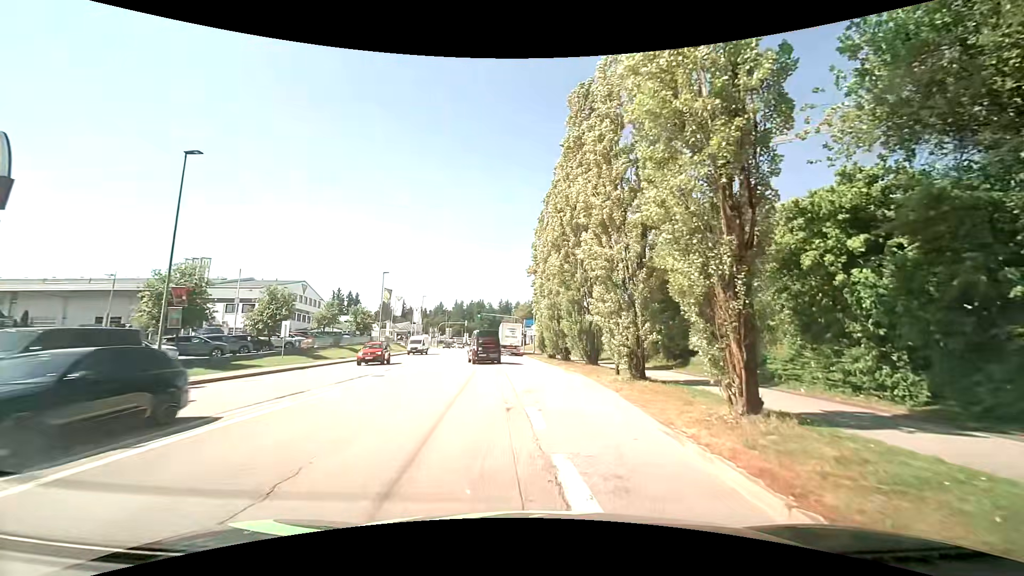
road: tertiary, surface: asphalt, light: Day
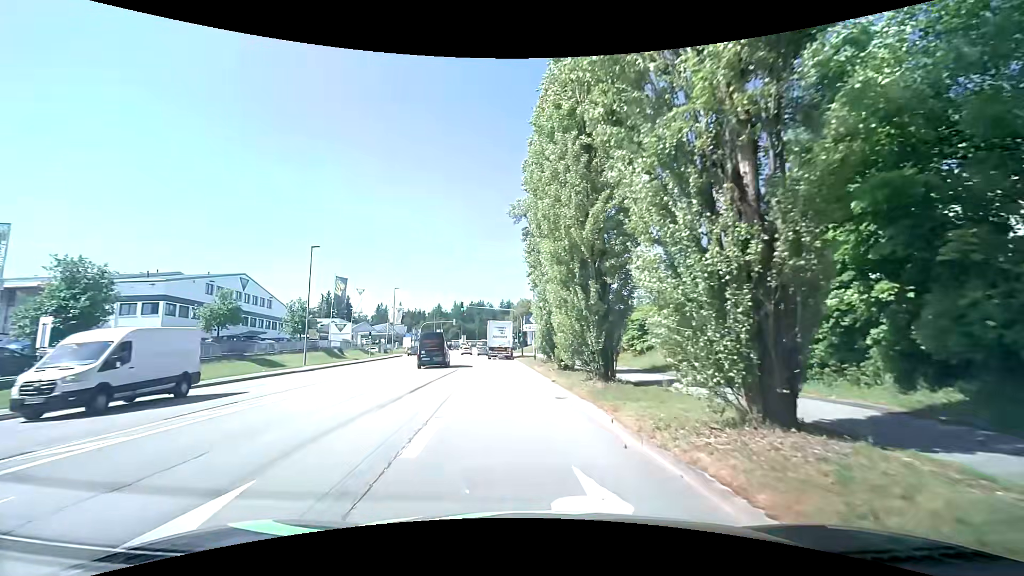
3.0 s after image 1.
(+0.6, +20.3) m; +2°
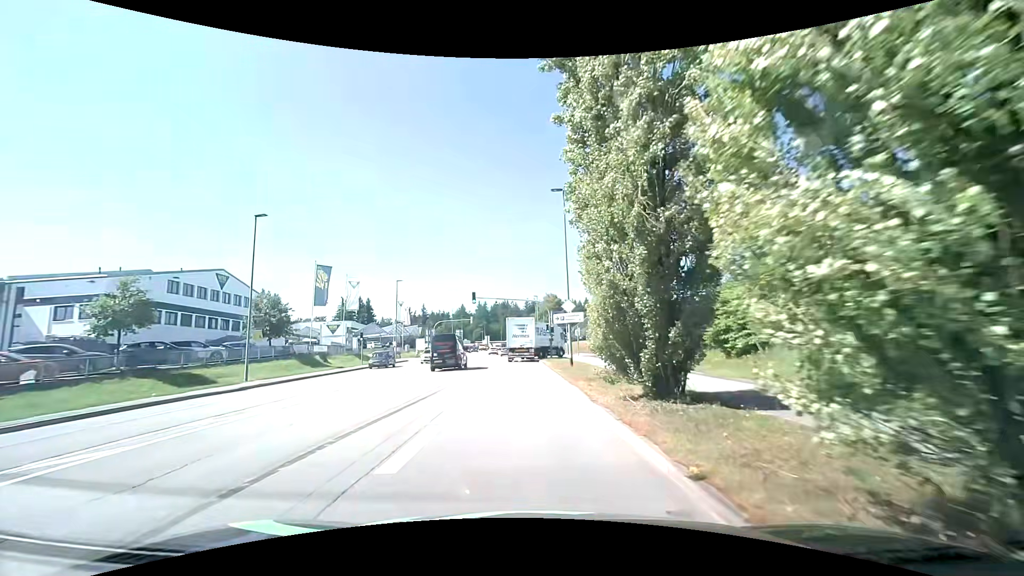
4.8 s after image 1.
(-0.8, +13.0) m; -5°
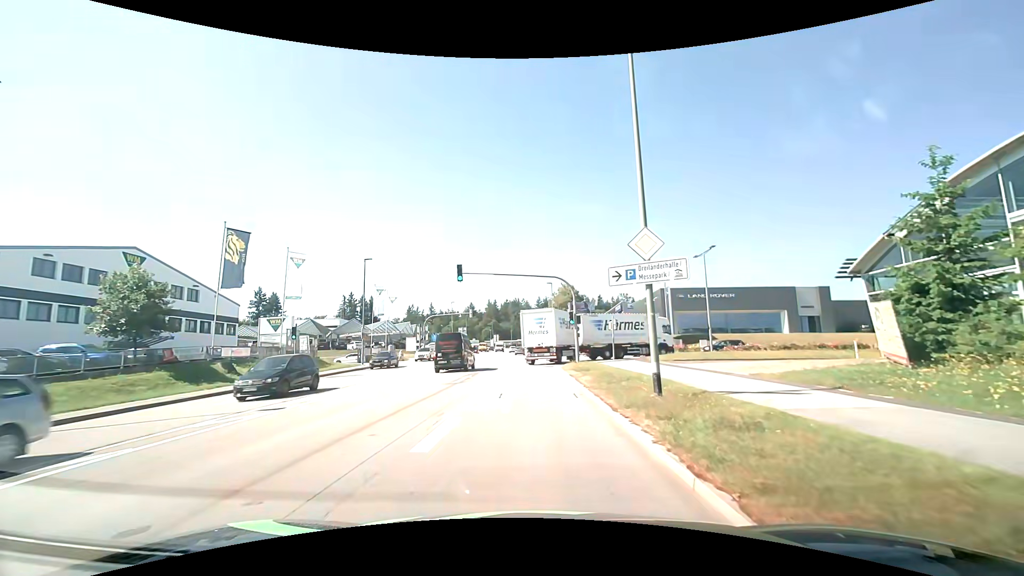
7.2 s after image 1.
(-0.2, +17.0) m; -1°
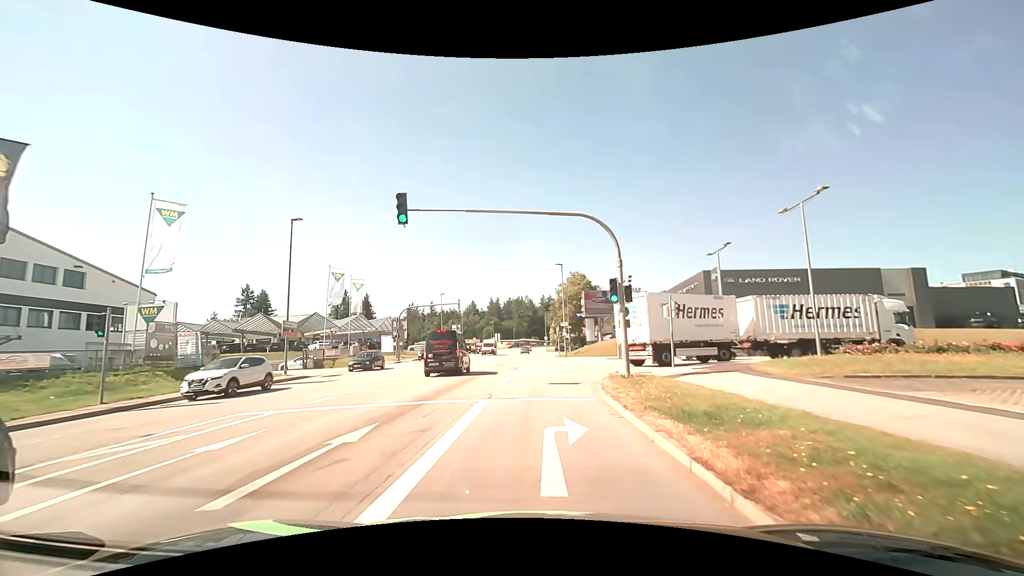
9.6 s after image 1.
(-0.1, +15.6) m; -1°
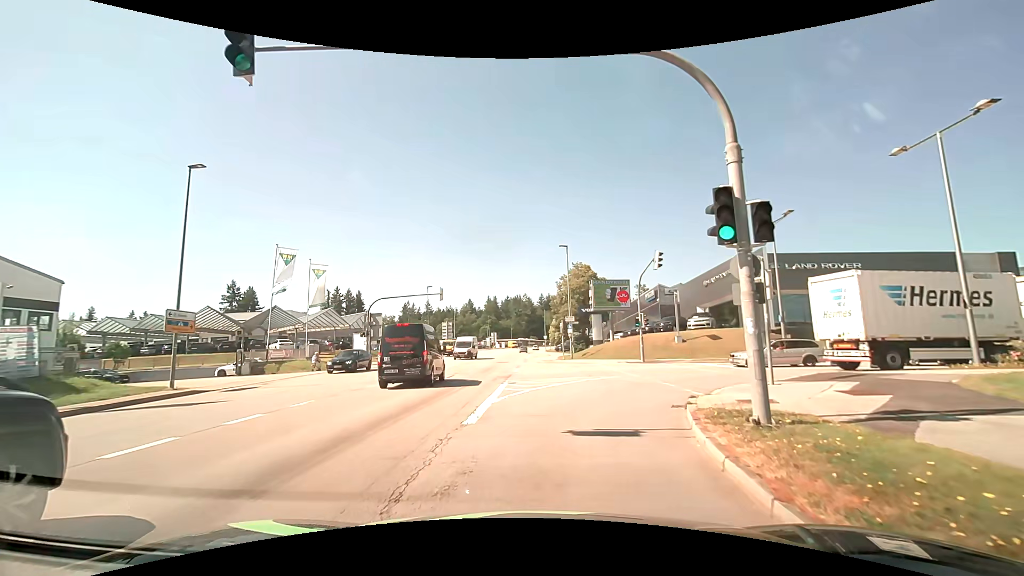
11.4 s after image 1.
(+0.1, +9.9) m; +2°
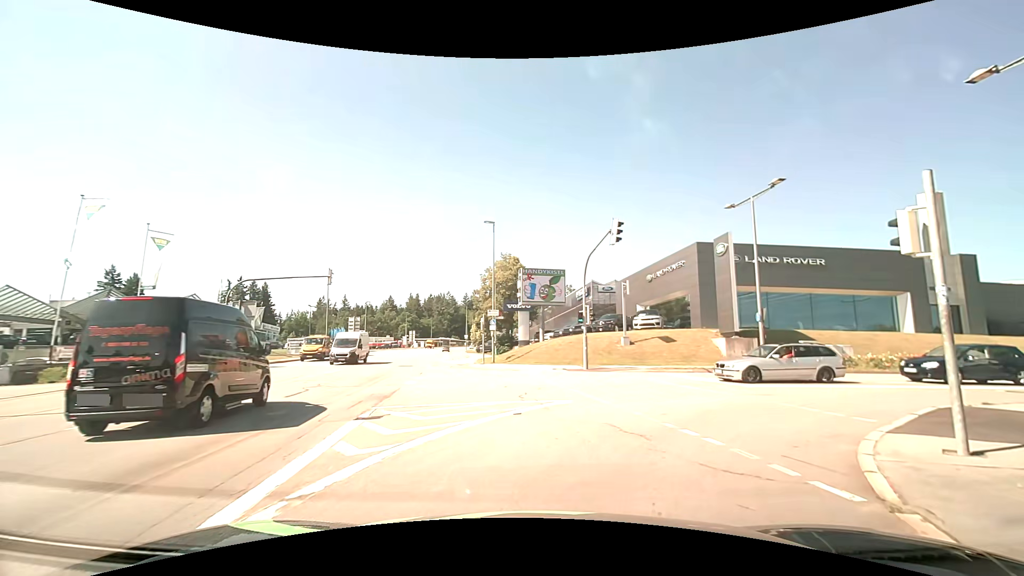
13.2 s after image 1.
(+0.3, +9.0) m; +7°
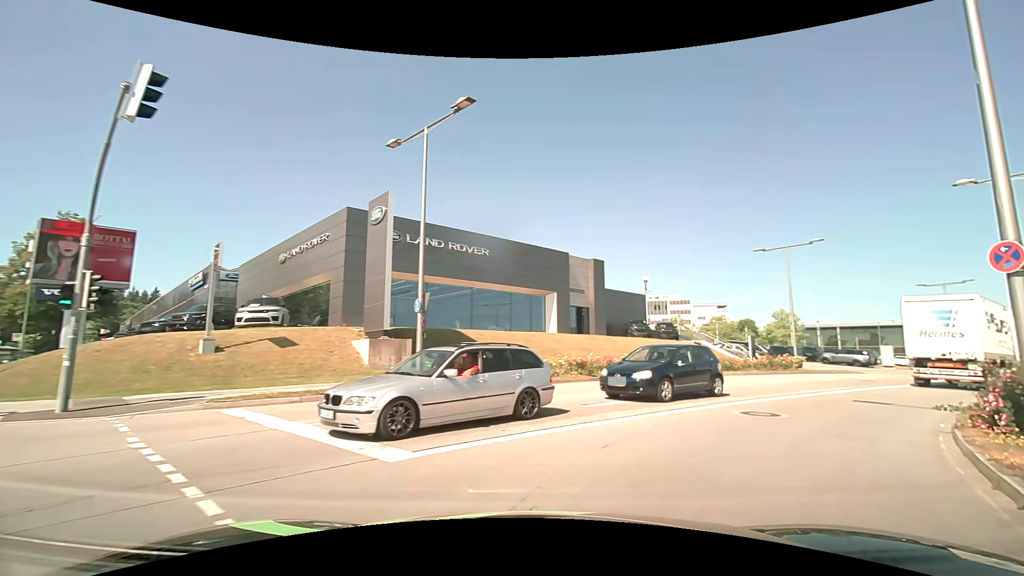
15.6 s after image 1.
(+3.3, +11.0) m; +37°
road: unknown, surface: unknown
(+3, +9) (+10, +17) (+18, +23) (+25, +29) (+33, +35) (+42, +41) (+51, +46) (+60, +50) (+69, +54) (+78, +58) m
